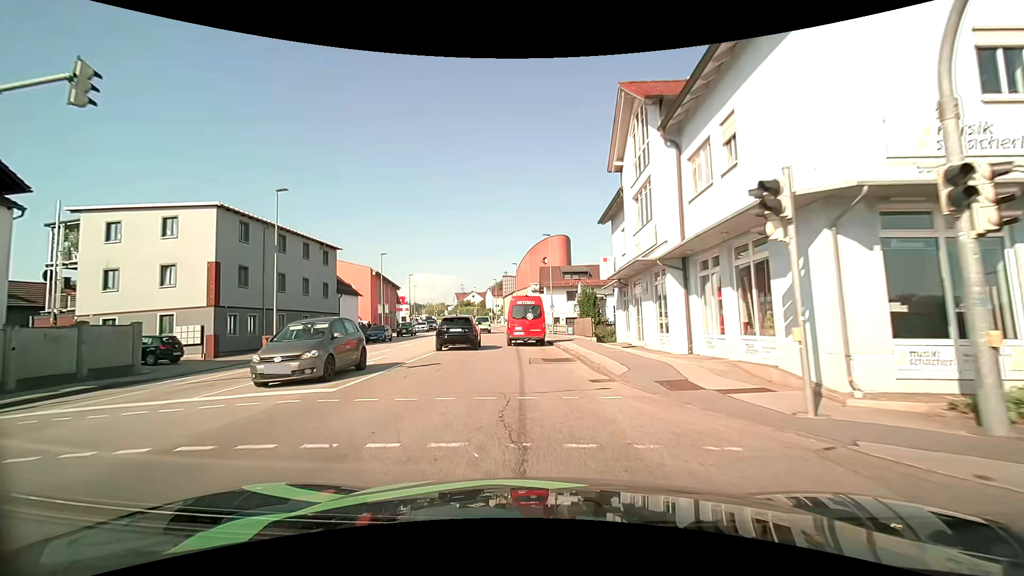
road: tertiary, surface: asphalt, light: Day
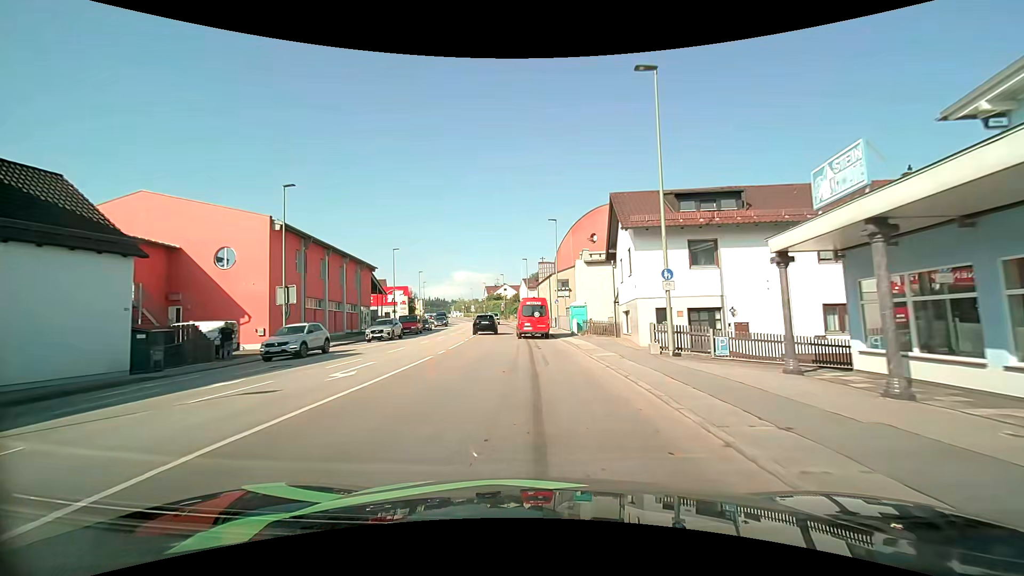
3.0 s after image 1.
(-1.5, +33.4) m; -4°
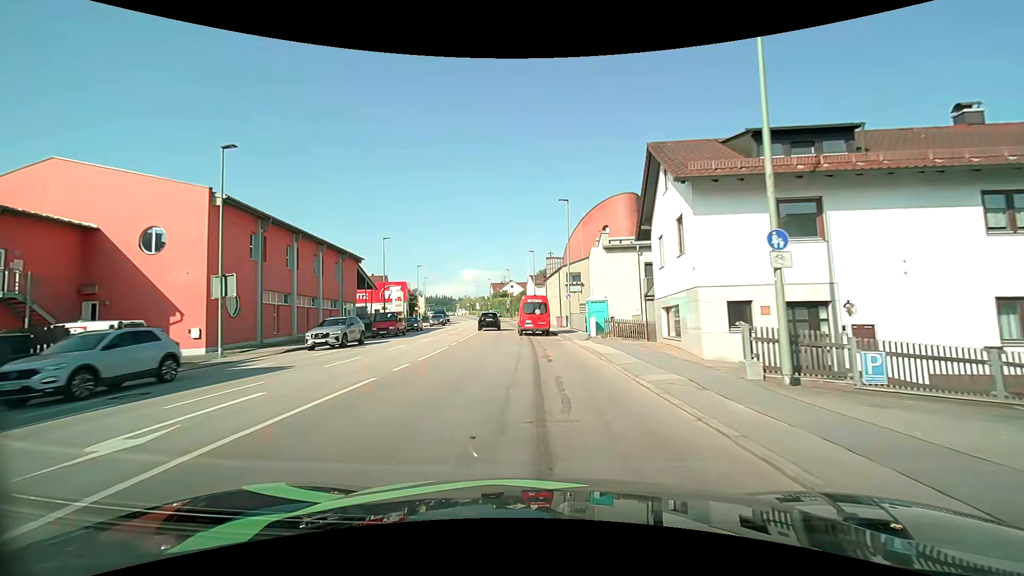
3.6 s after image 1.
(-0.1, +7.1) m; -2°
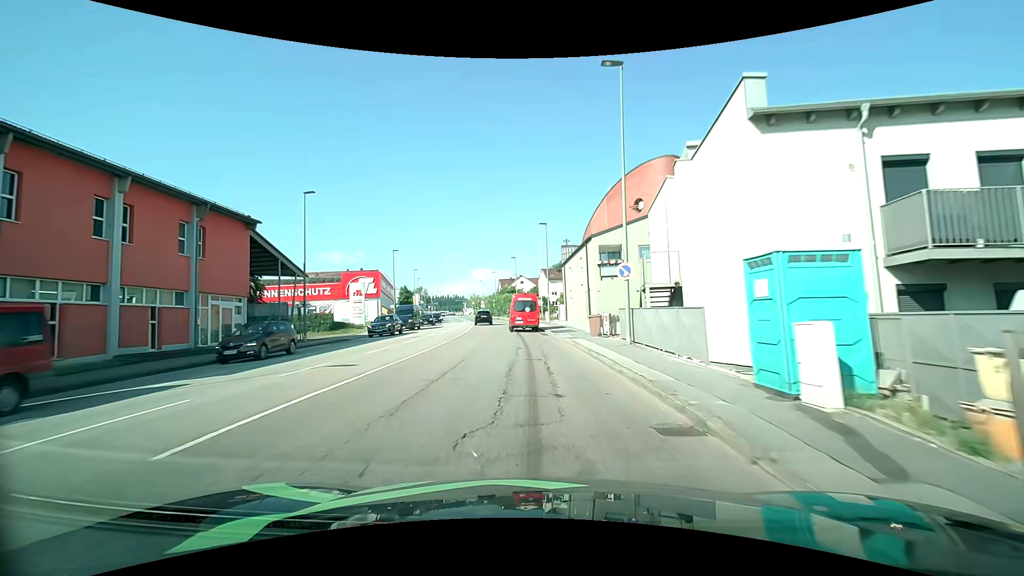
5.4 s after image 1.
(-0.1, +21.5) m; -1°
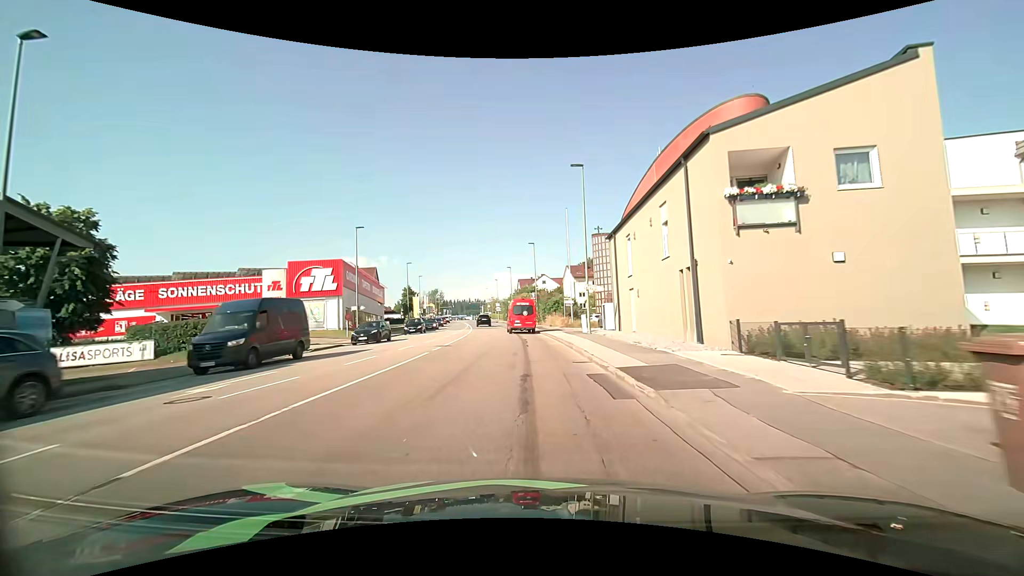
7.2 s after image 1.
(-0.5, +21.2) m; -3°
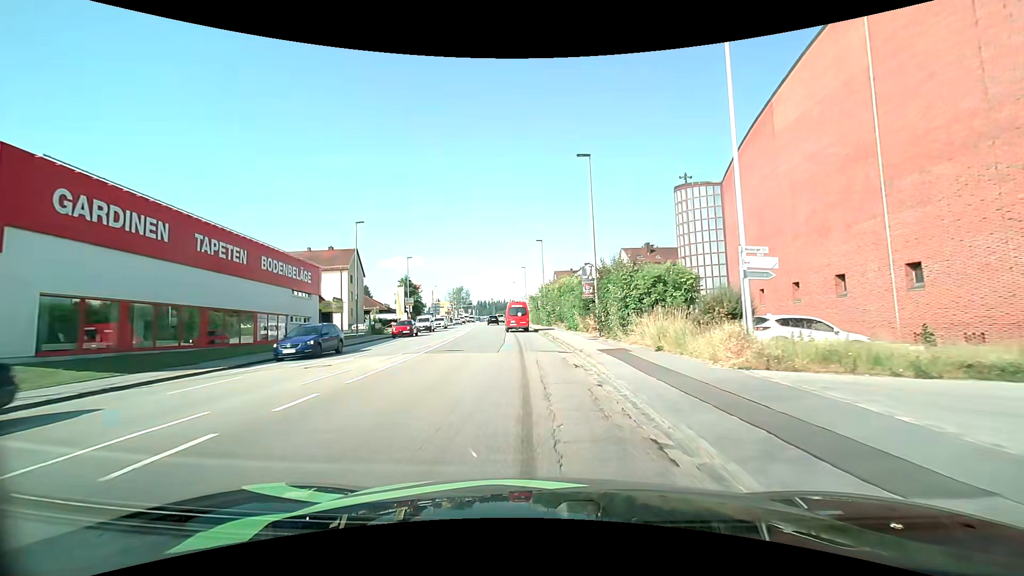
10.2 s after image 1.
(-1.4, +35.1) m; -5°
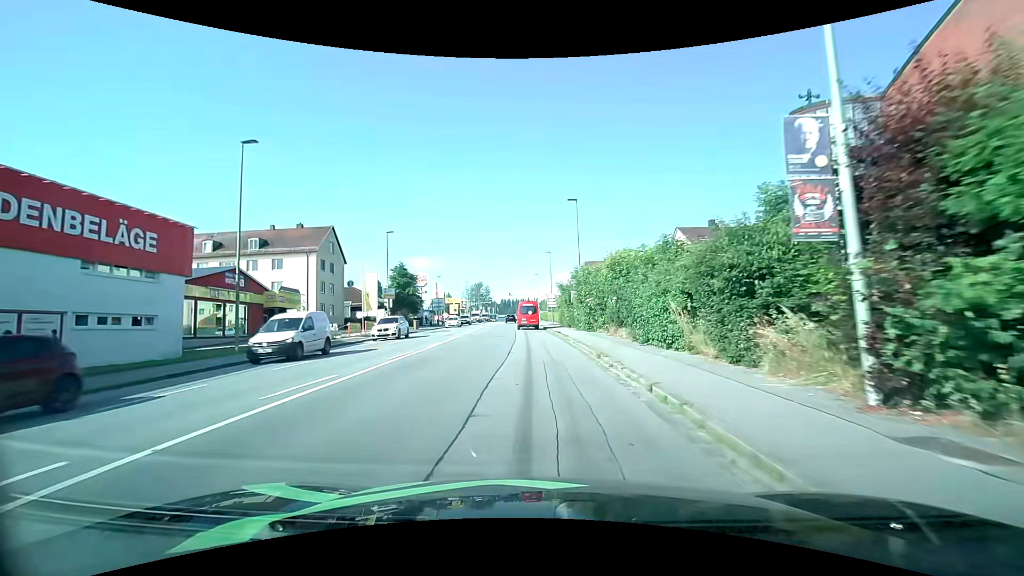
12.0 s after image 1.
(-0.3, +20.7) m; -3°
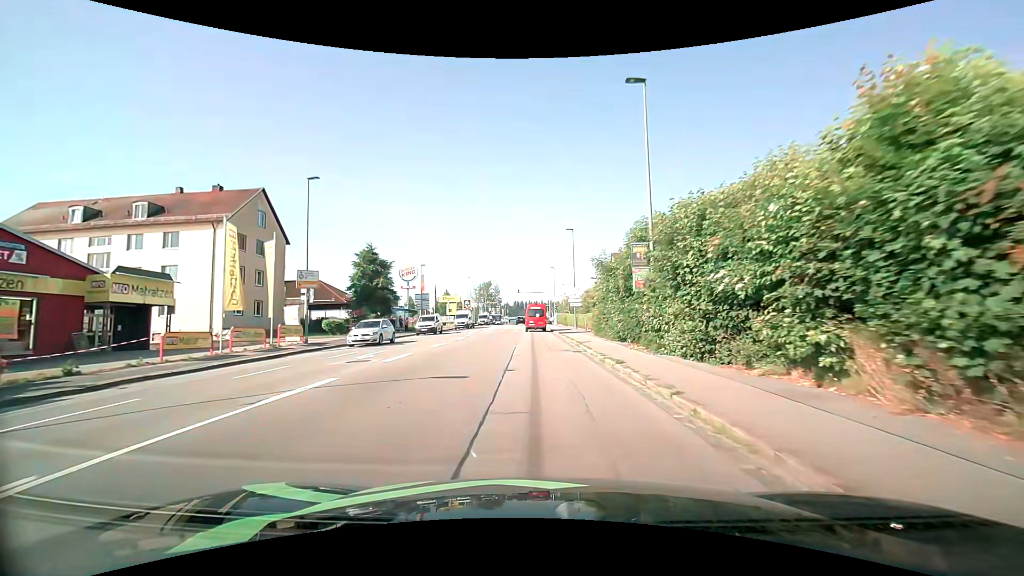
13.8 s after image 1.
(-0.2, +20.9) m; -1°
(0, +10) (0, +20) (0, +30) (0, +40) (0, +50) (-1, +60) (-1, +70) (-1, +80) (-1, +90) (-1, +100) m
